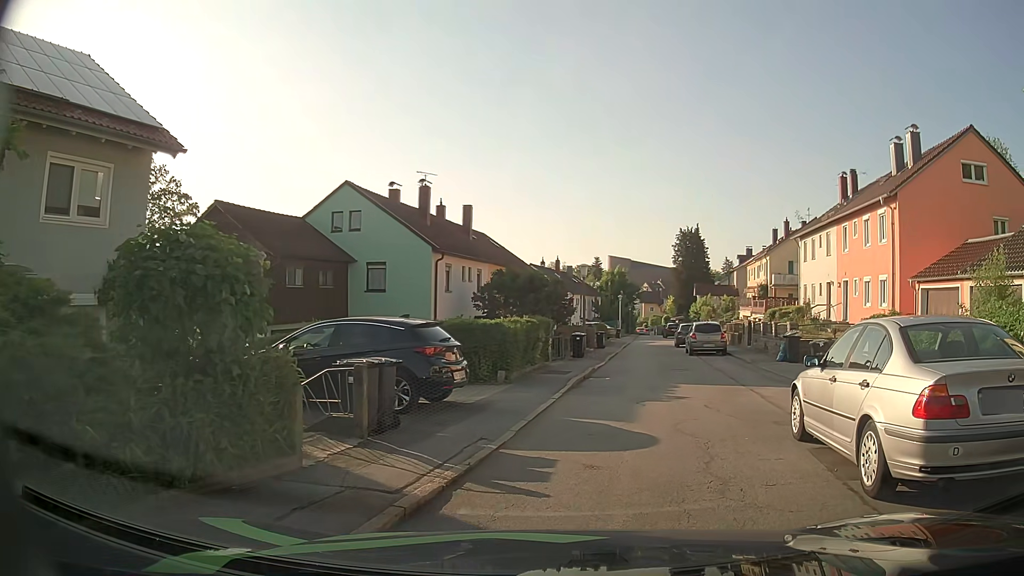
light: Day
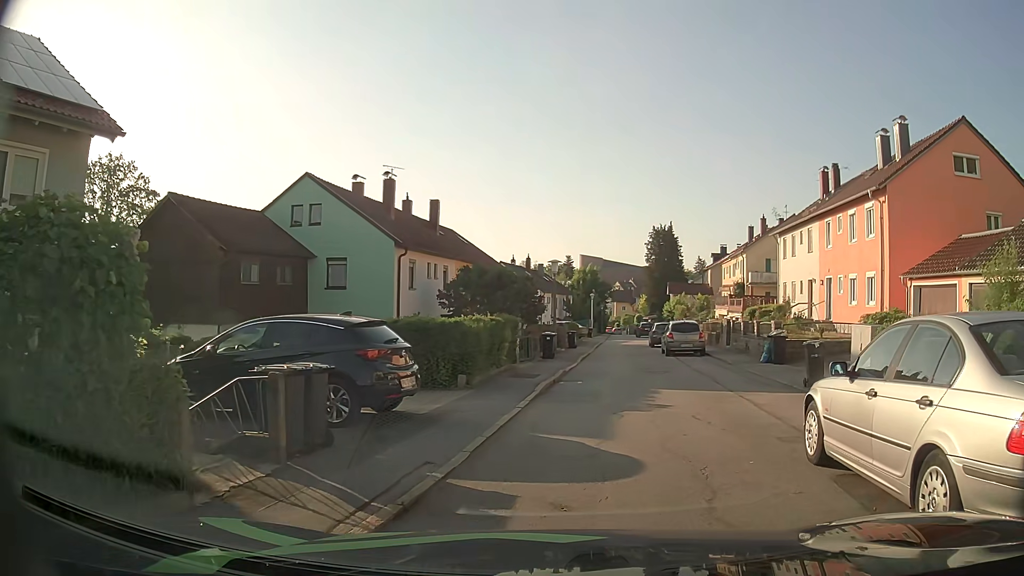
(+0.1, +1.6) m; +4°
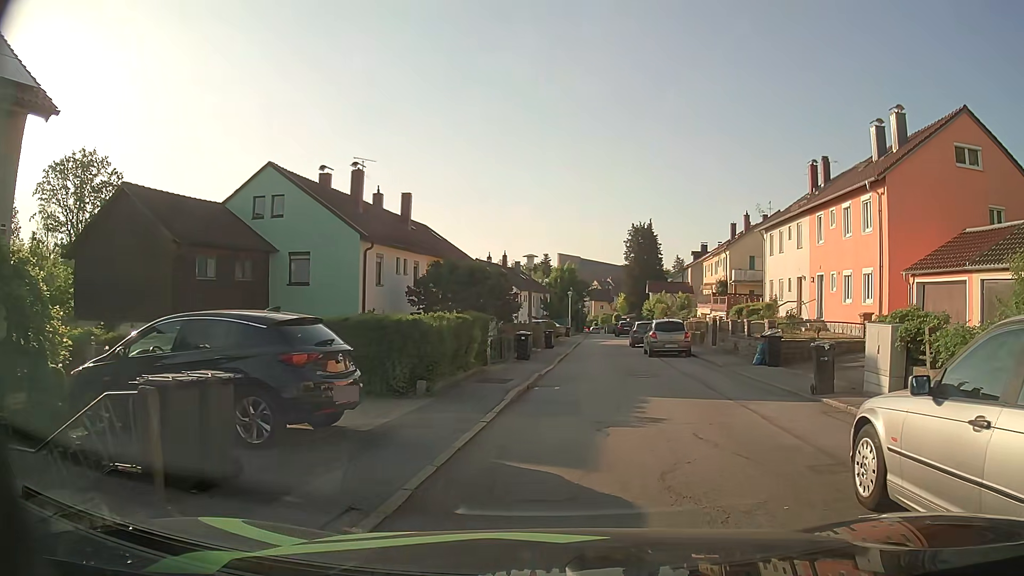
(0.0, +1.8) m; +1°
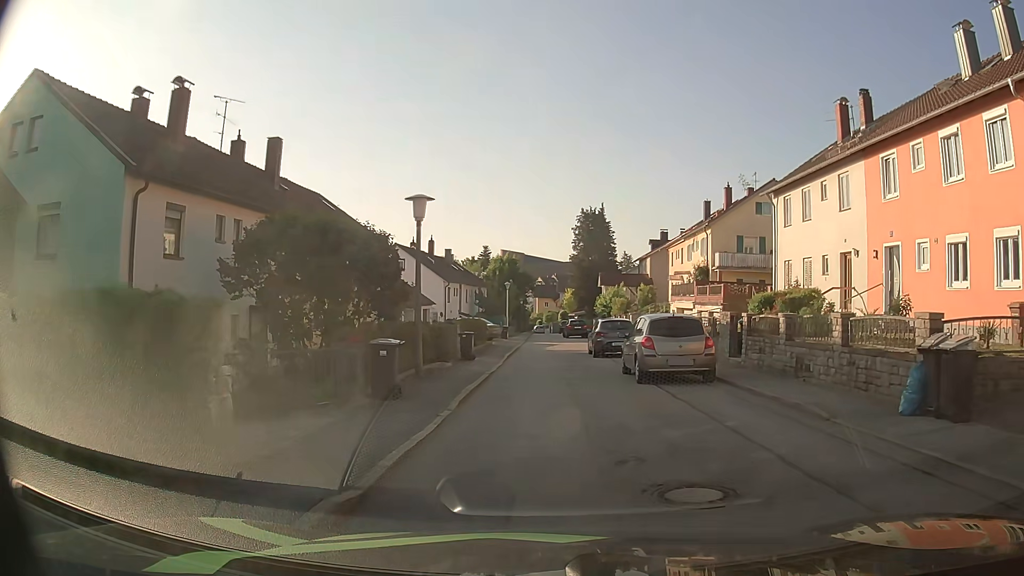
(+0.8, +12.4) m; +6°
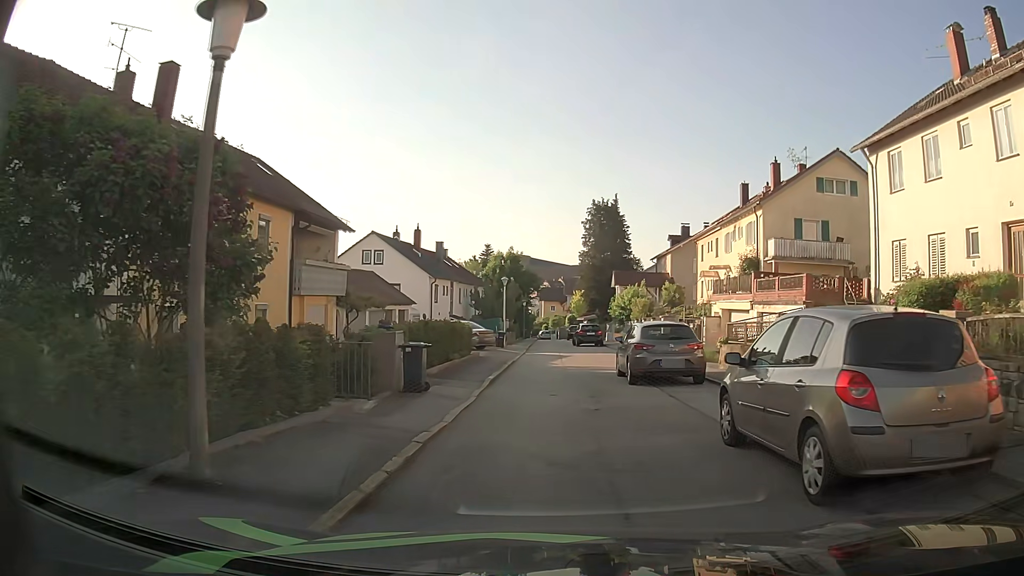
(-0.2, +9.7) m; -2°
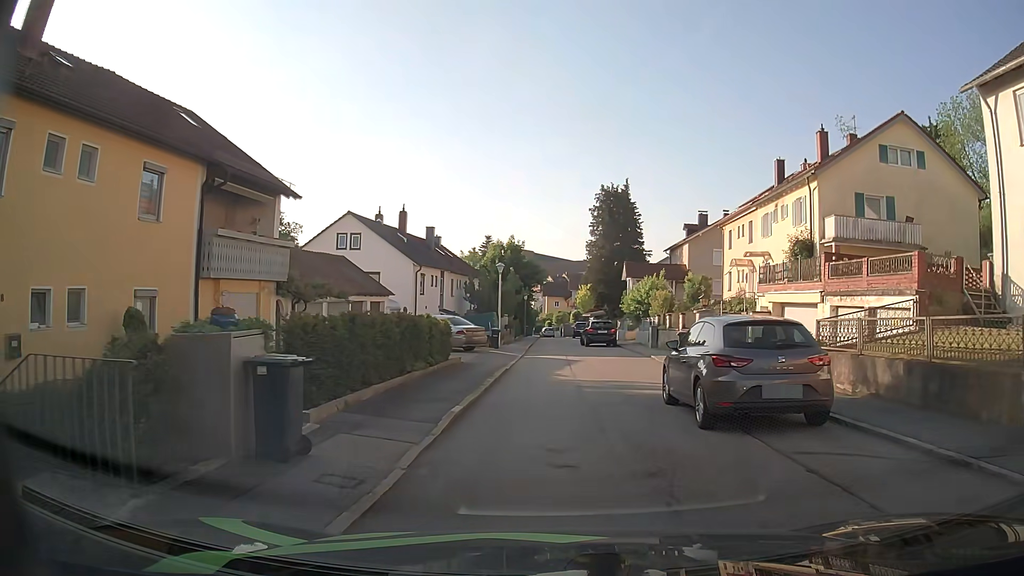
(0.0, +6.8) m; +1°
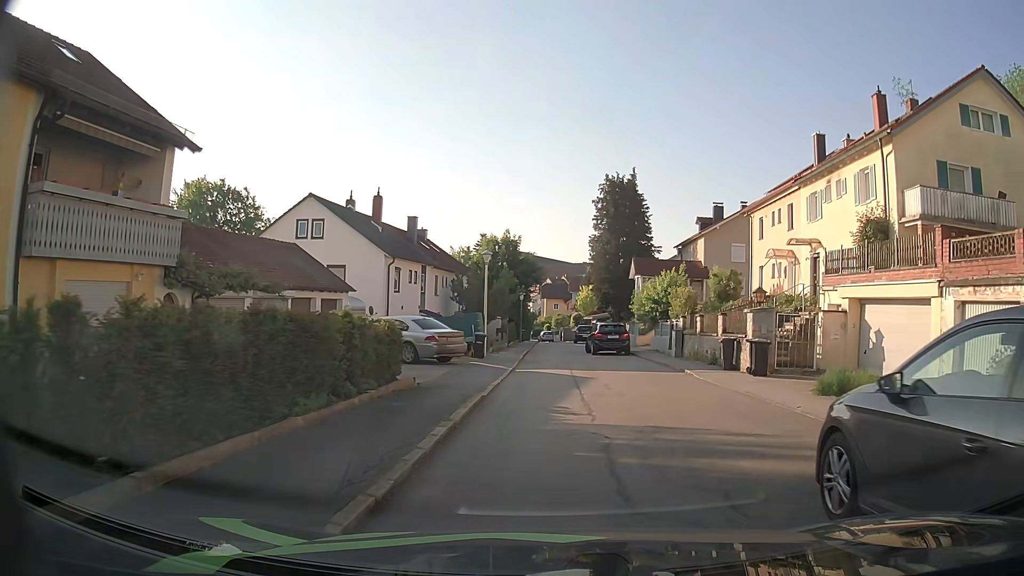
(-0.1, +6.8) m; -1°
